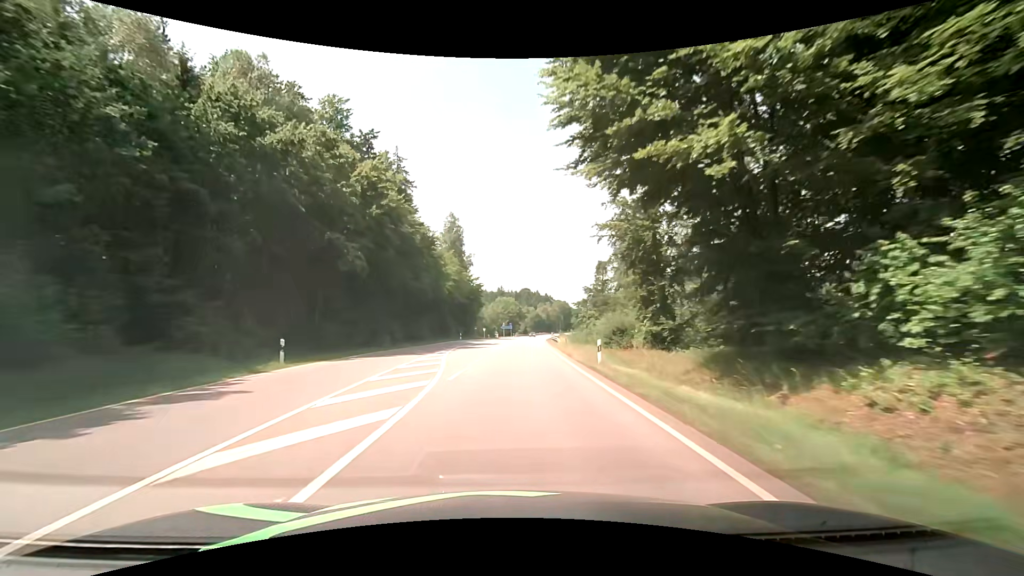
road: secondary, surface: asphalt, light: Day
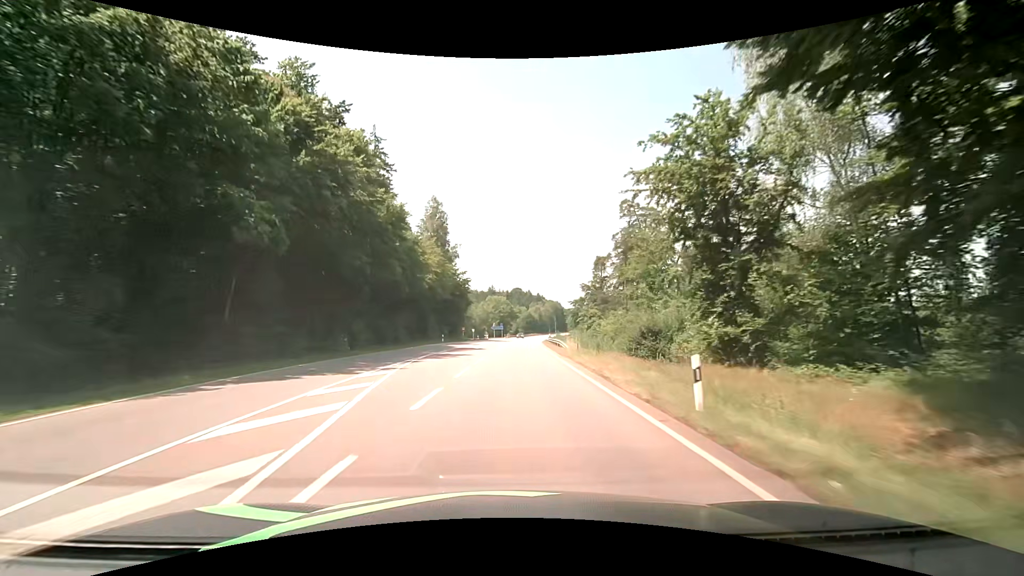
(0.0, +10.8) m; +1°
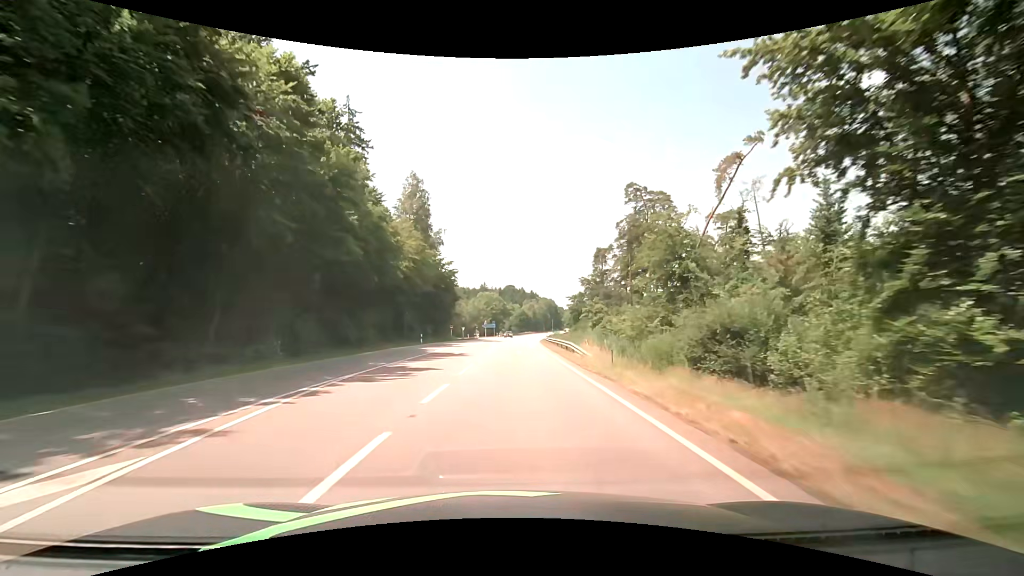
(+0.1, +10.8) m; 0°
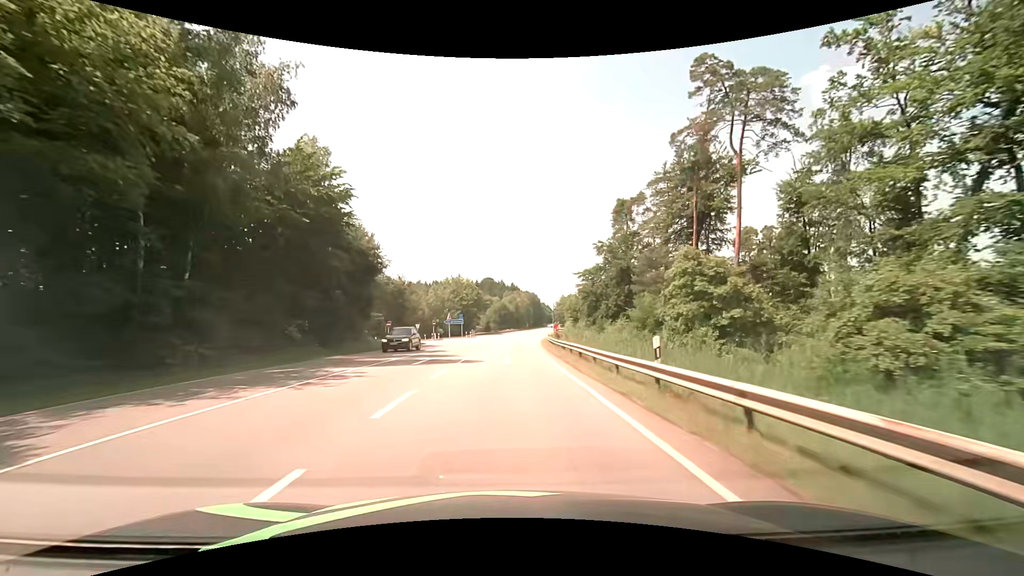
(+1.2, +43.2) m; +3°
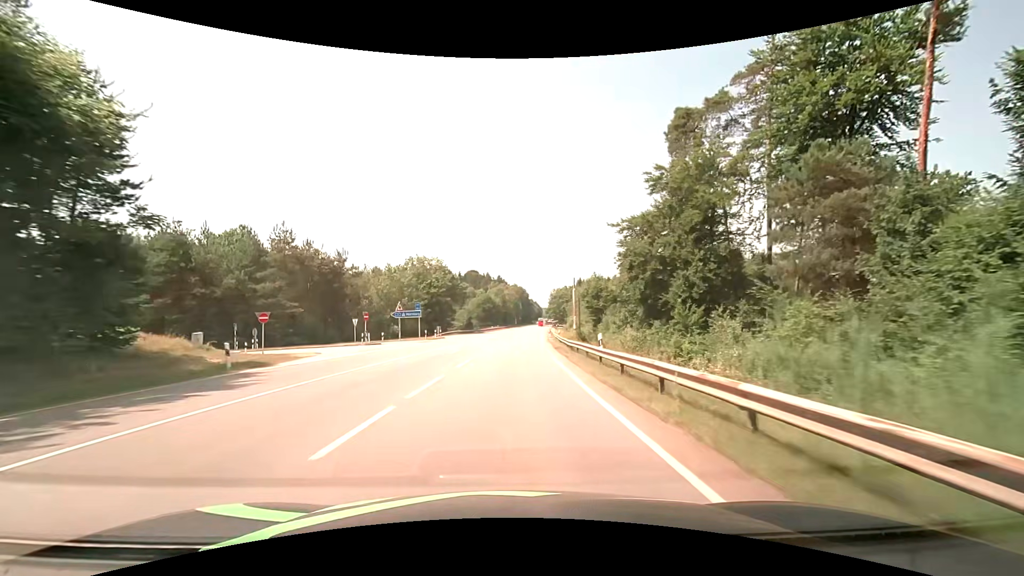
(+0.4, +32.4) m; +1°
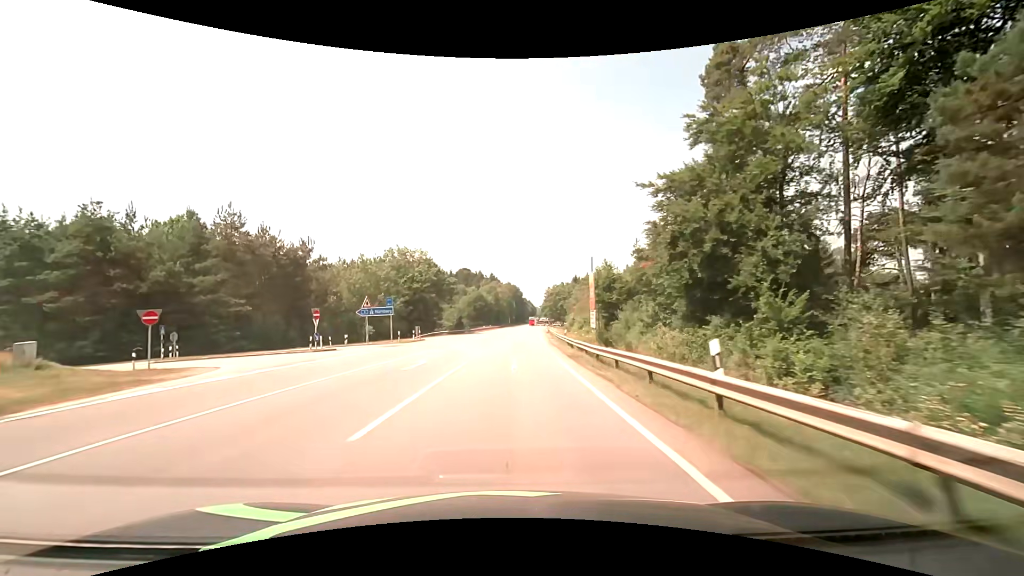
(+0.1, +10.8) m; 0°
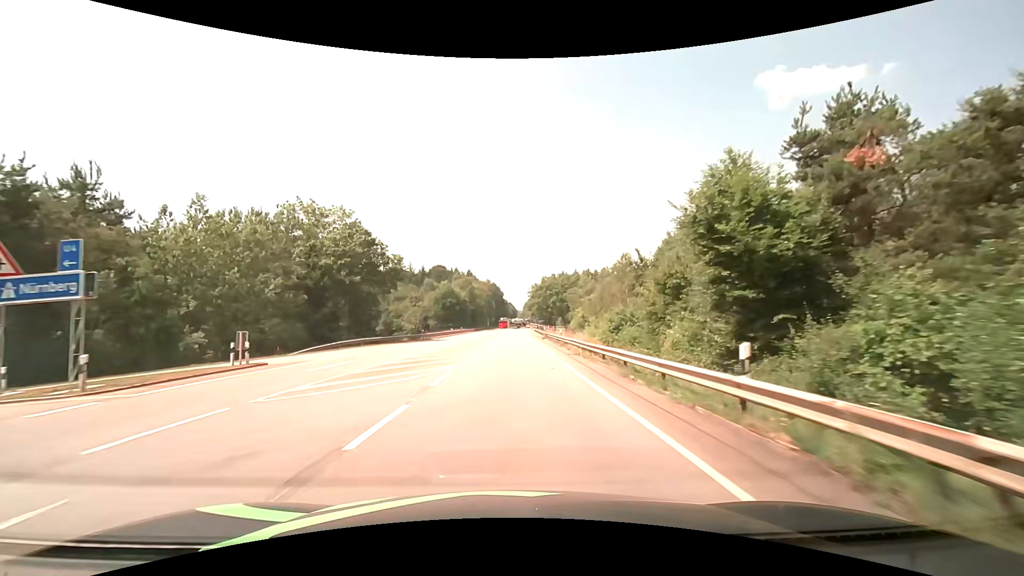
(+1.0, +32.4) m; +3°
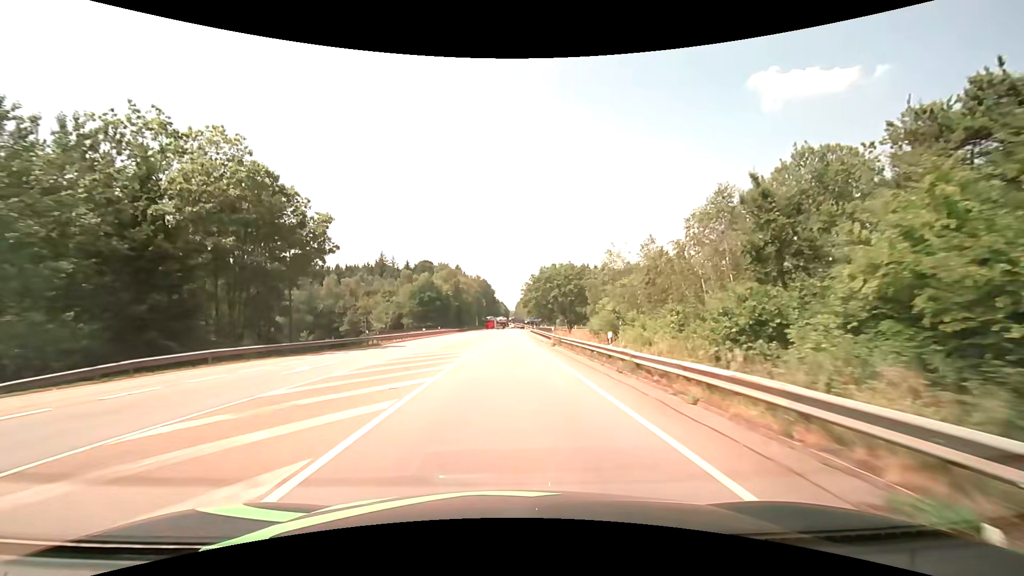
(+0.2, +21.6) m; +1°
(0, +10) (0, +20) (0, +30) (0, +40) (0, +50) (0, +60) (0, +70) (0, +80) (+1, +90) (+1, +100) m
